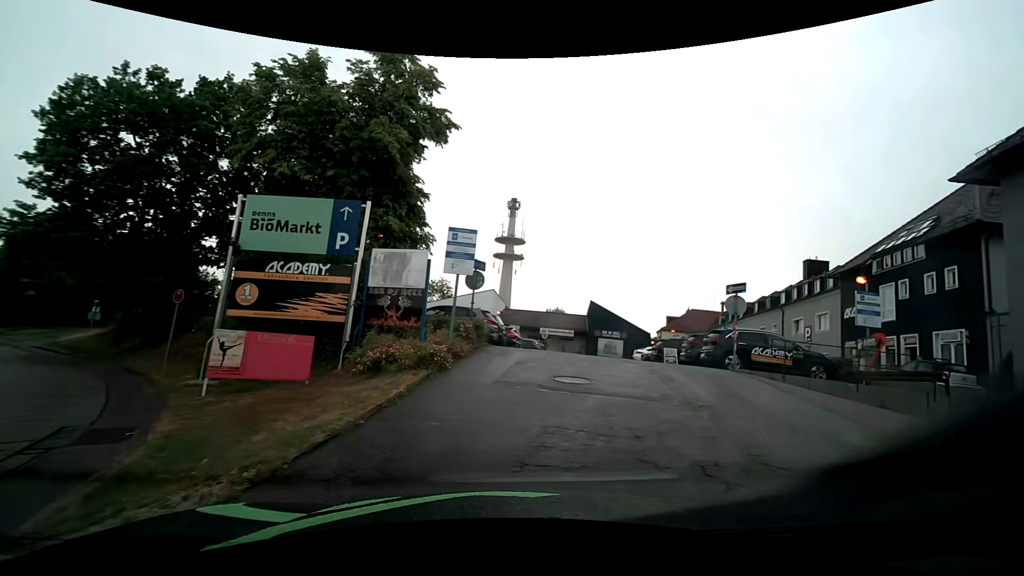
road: residential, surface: asphalt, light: Day
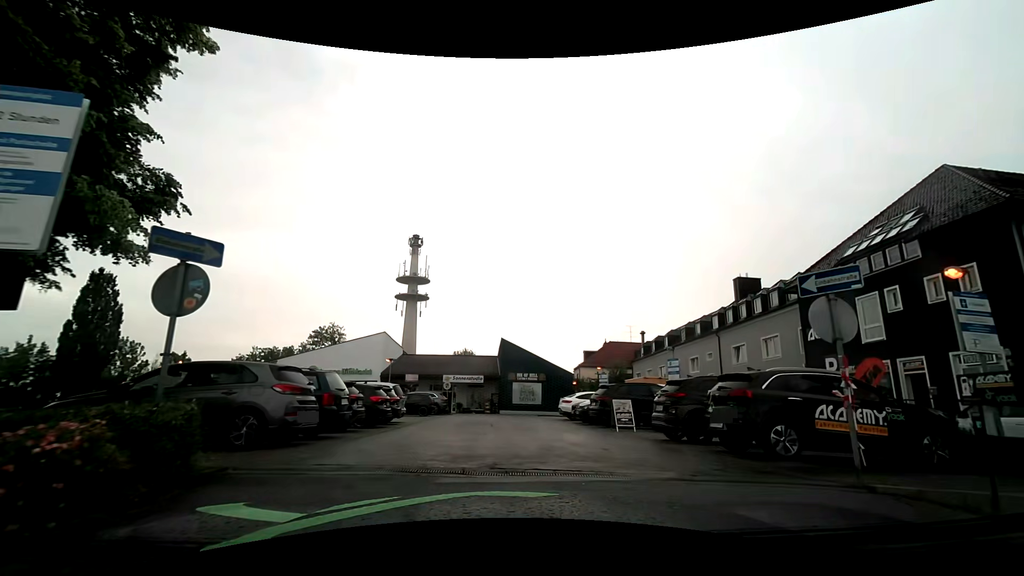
(+1.5, +9.4) m; +12°
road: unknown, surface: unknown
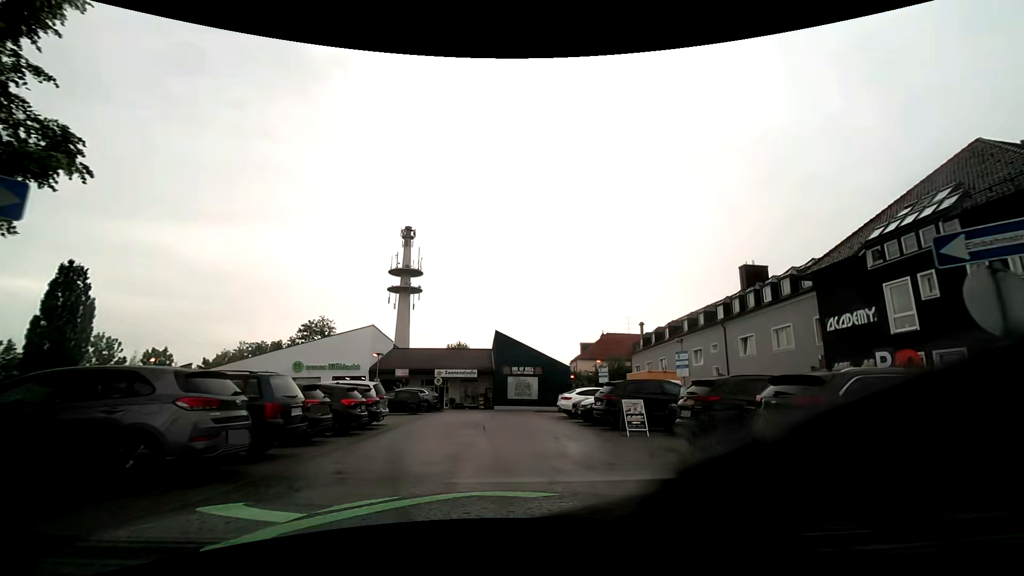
(0.0, +2.3) m; +2°
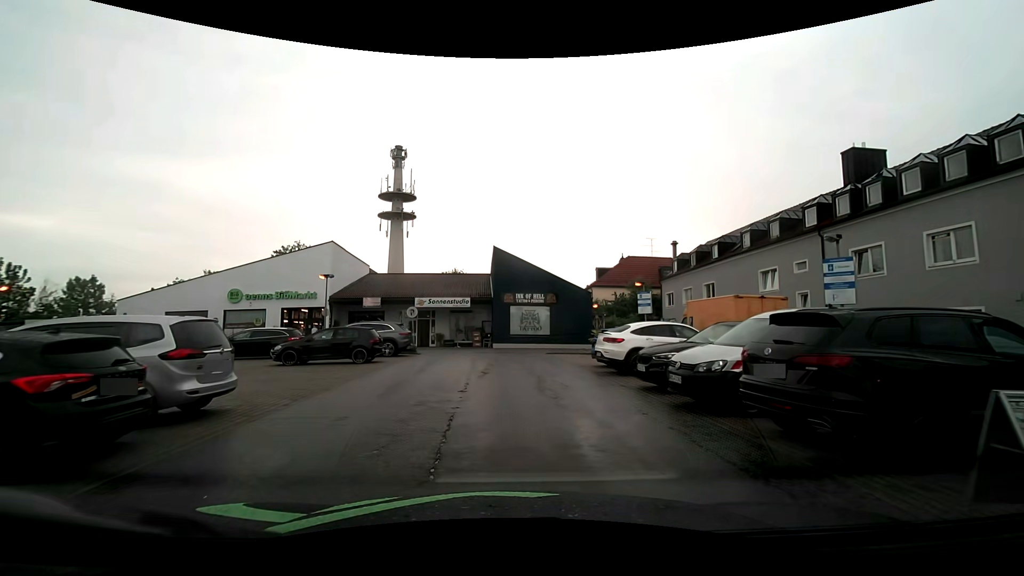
(-0.3, +11.6) m; -2°
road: service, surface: asphalt
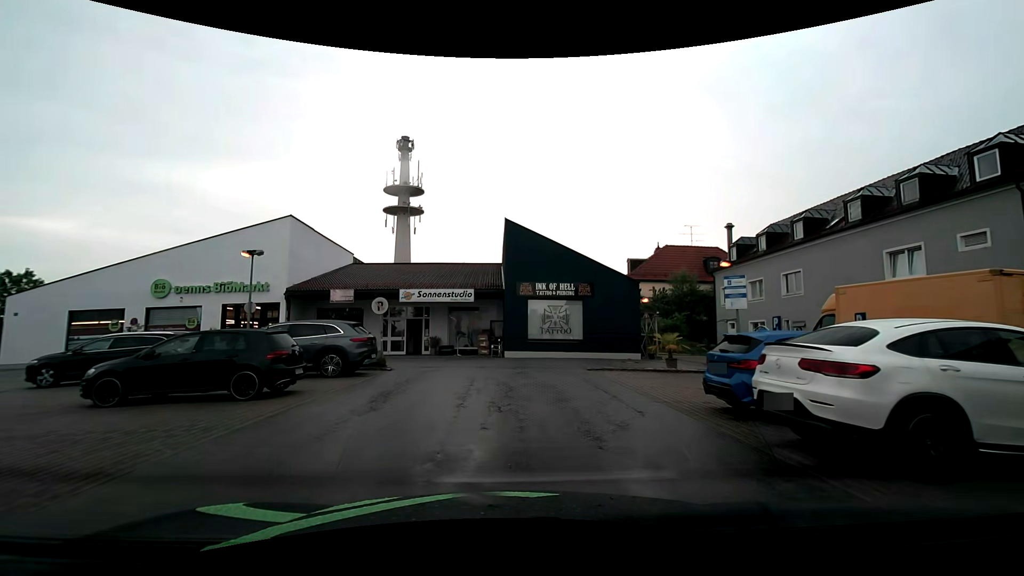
(-0.1, +9.7) m; -1°
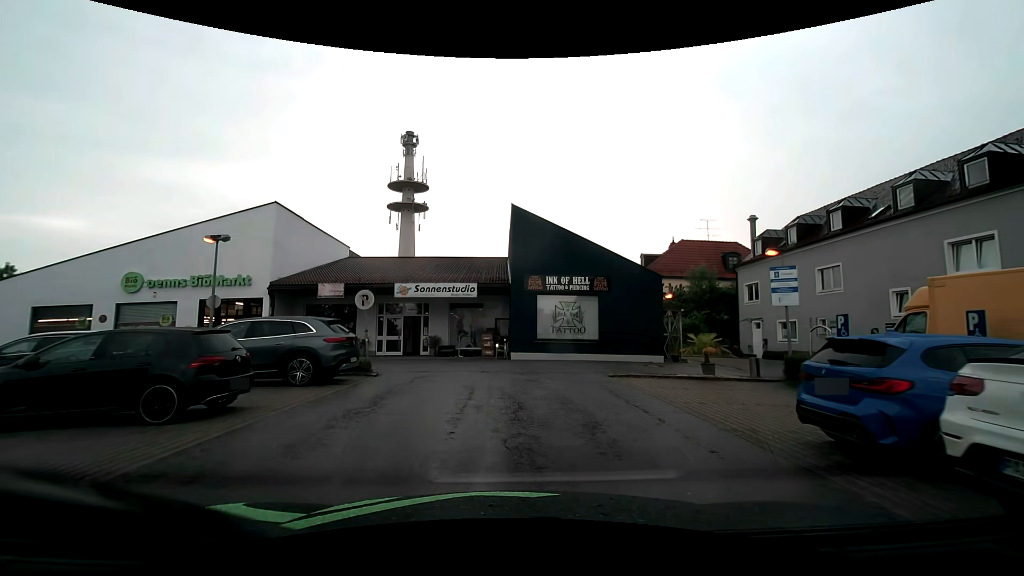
(0.0, +2.8) m; -1°
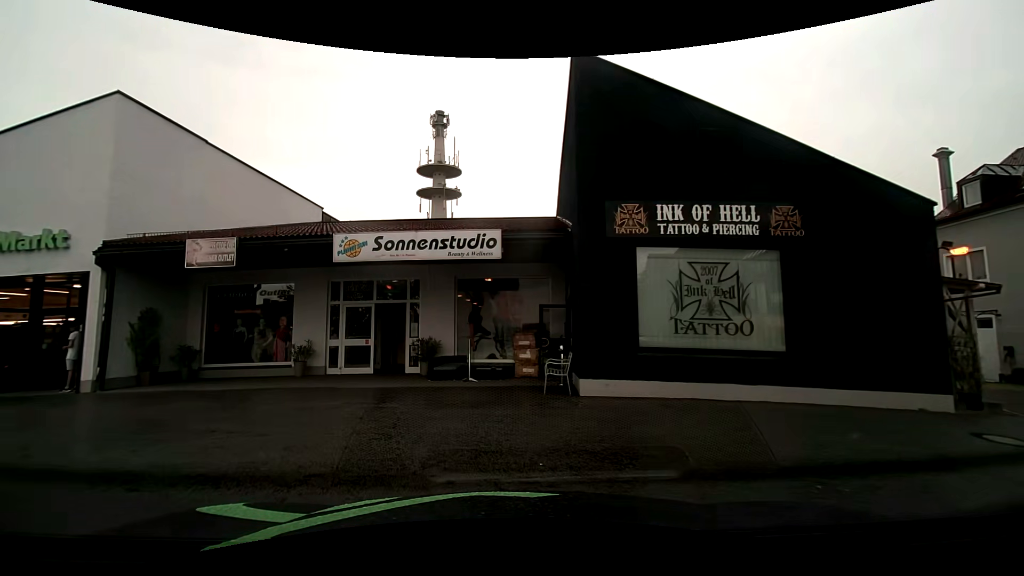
(-0.3, +12.8) m; -4°
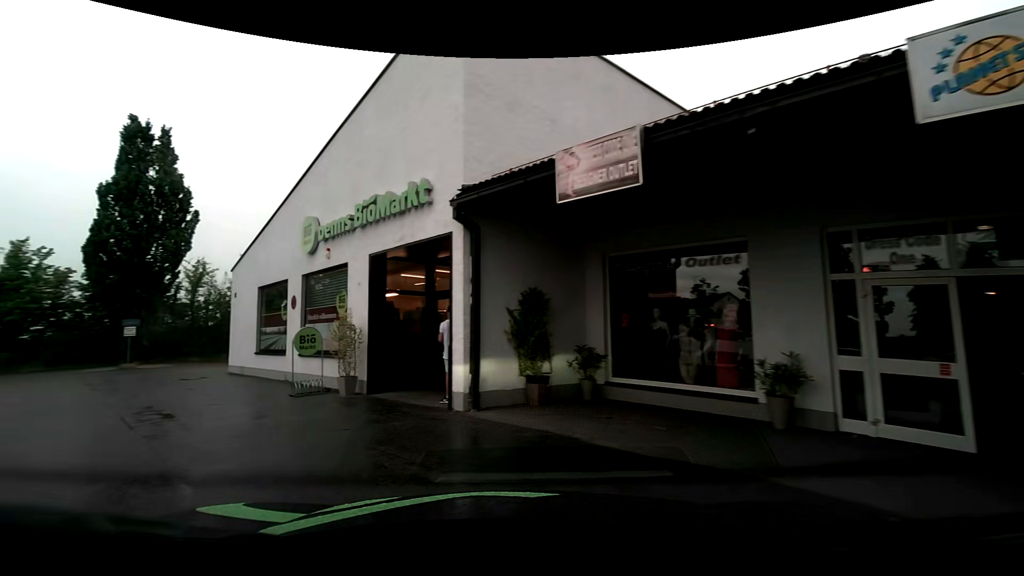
(-2.6, +7.9) m; -42°
